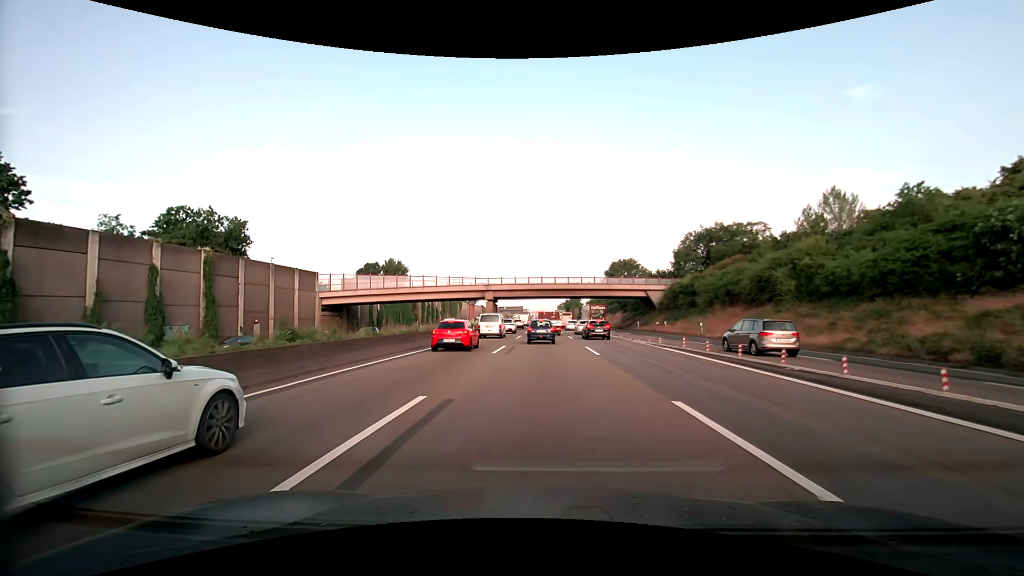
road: motorway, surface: asphalt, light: Day
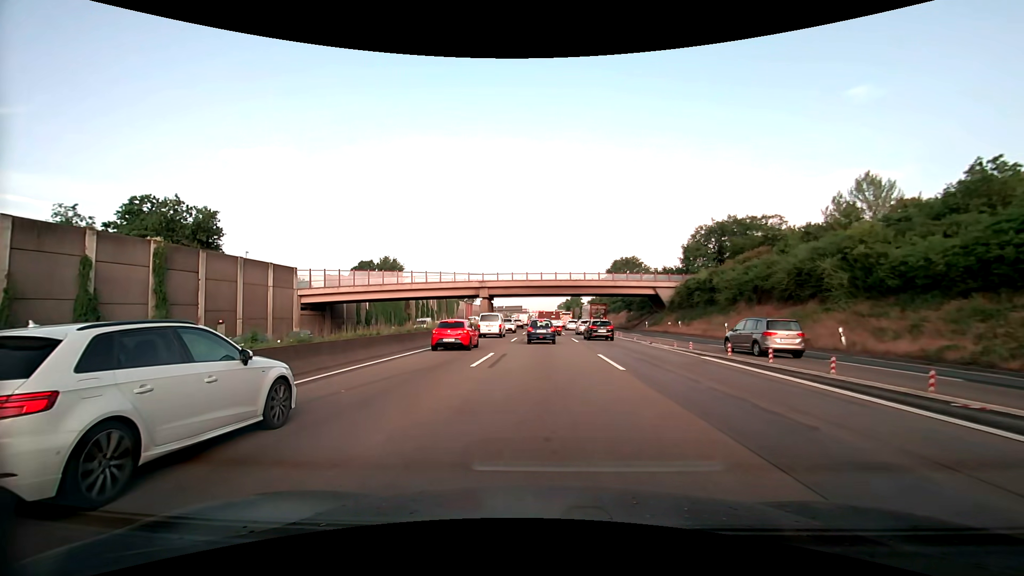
(0.0, +6.3) m; 0°
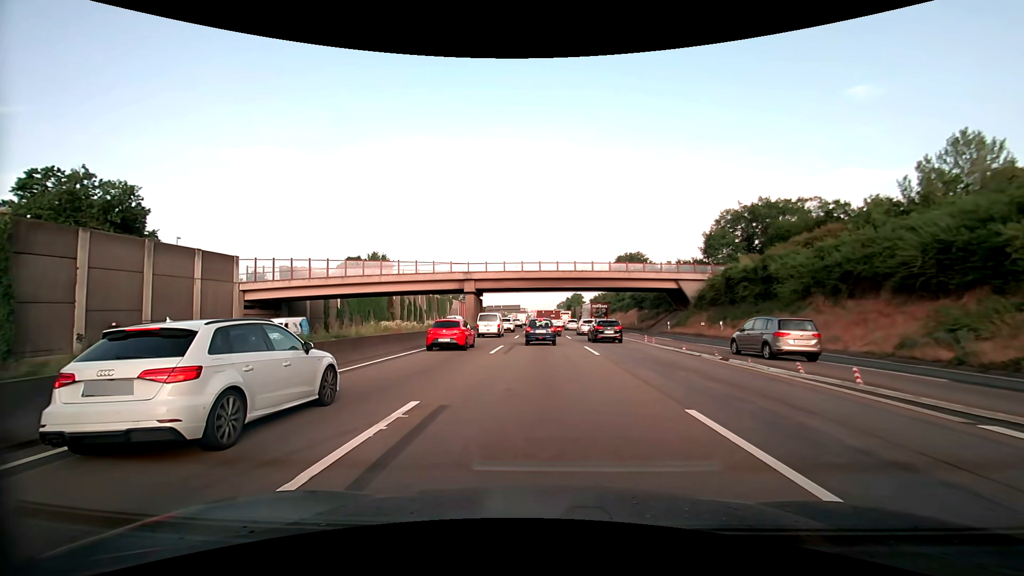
(0.0, +12.5) m; 0°
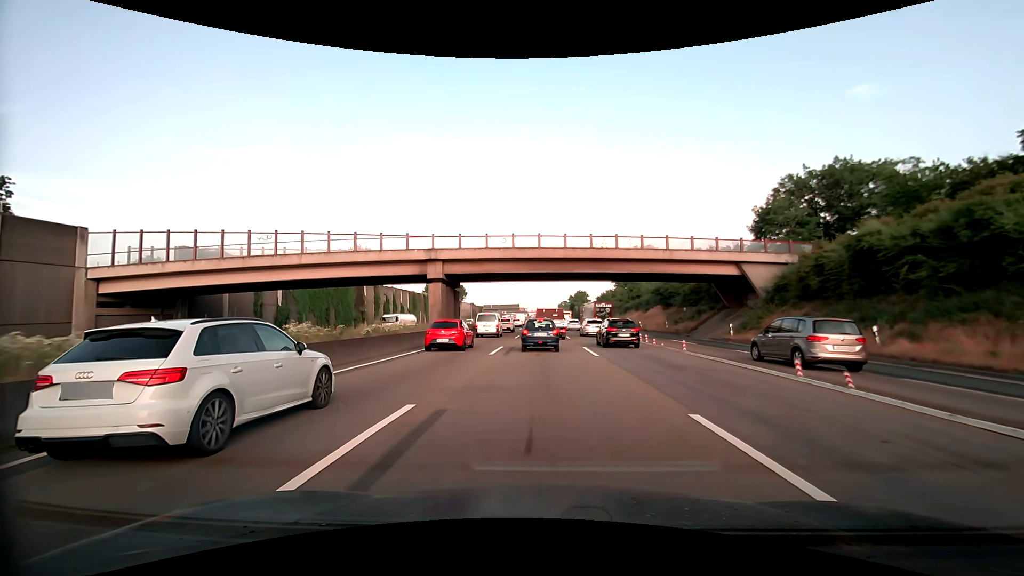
(-0.1, +18.2) m; 0°
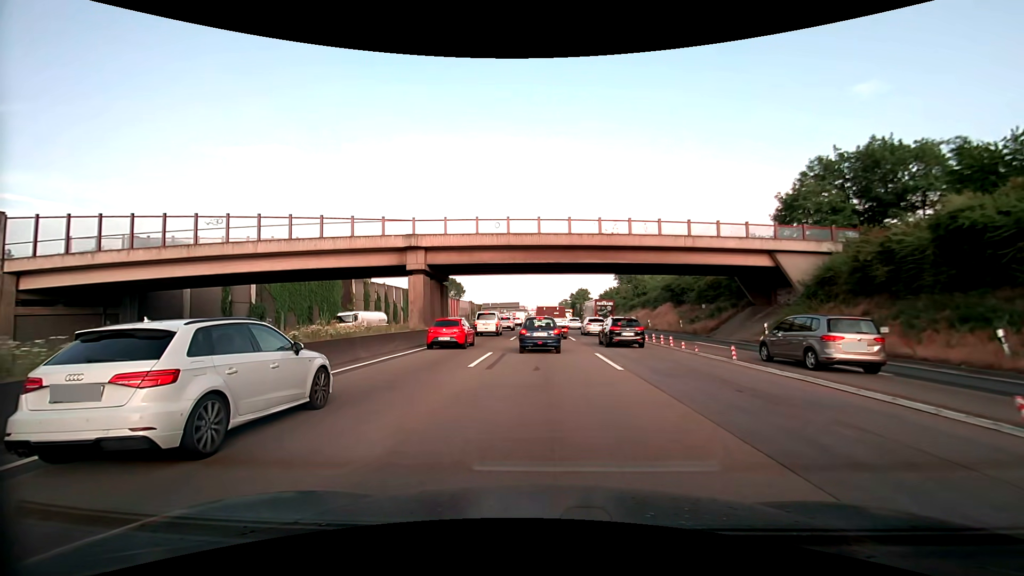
(0.0, +5.7) m; 0°
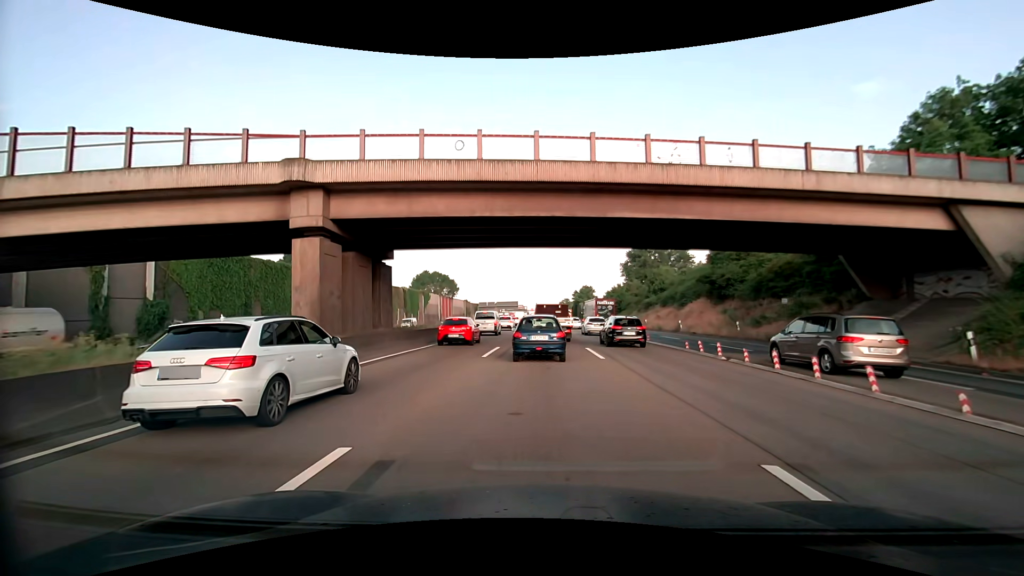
(0.0, +14.7) m; 0°
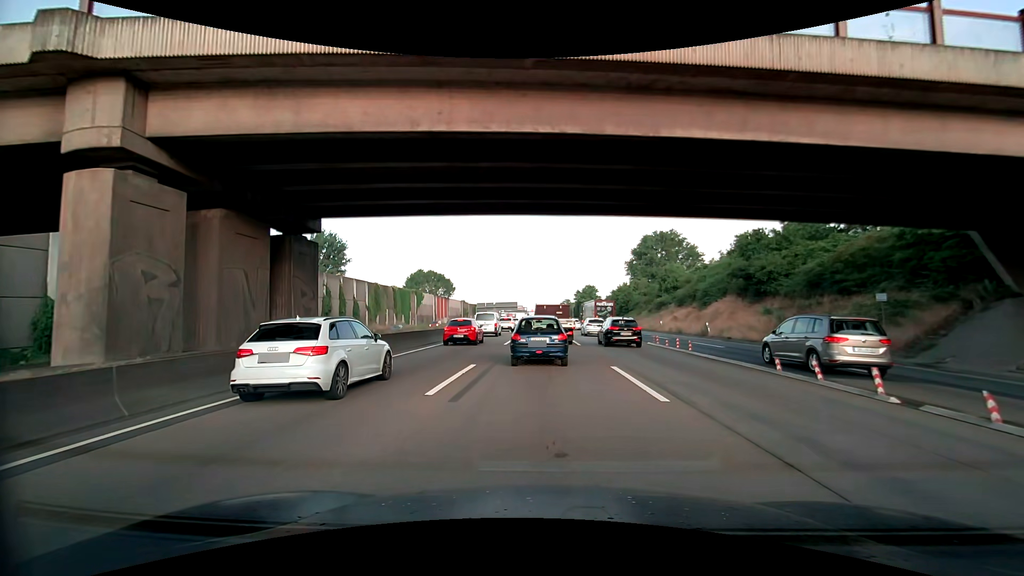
(0.0, +8.3) m; 0°
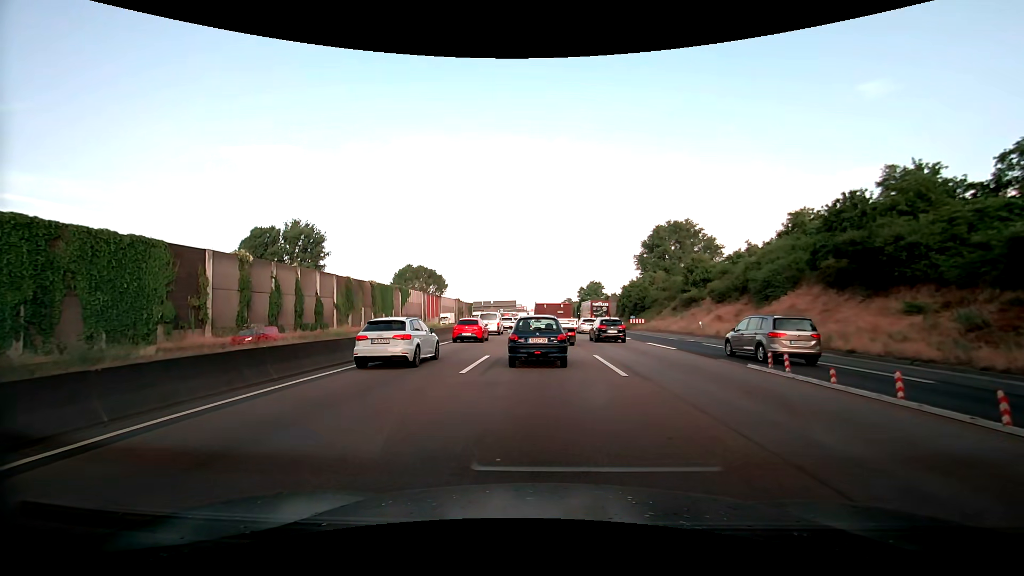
(+0.2, +14.3) m; +2°
(0, +10) (0, +20) (-1, +30) (-1, +40) (-1, +50) (-1, +60) (-2, +70) (-2, +80) (-2, +90) (-2, +100) m
